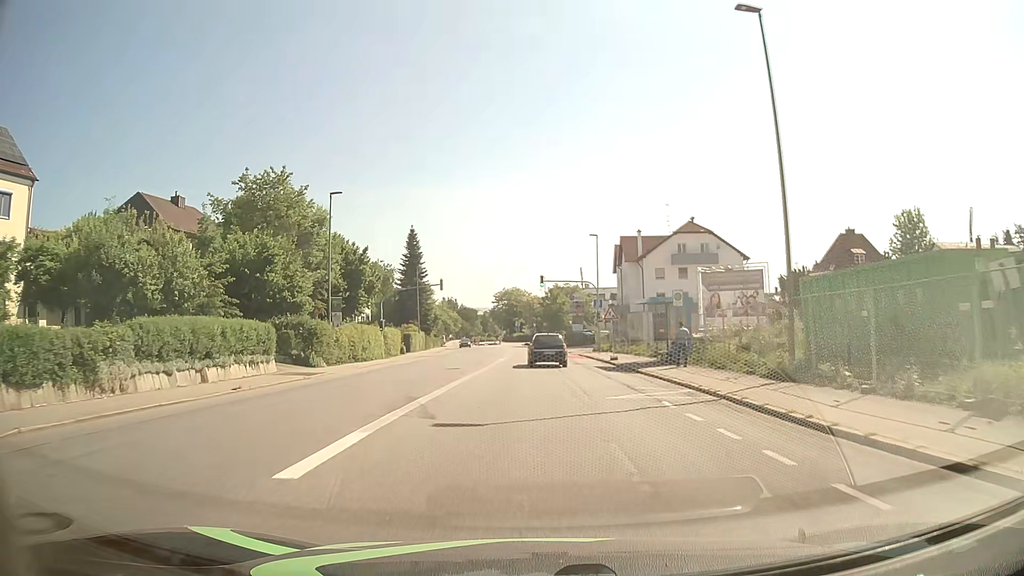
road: tertiary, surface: asphalt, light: Day
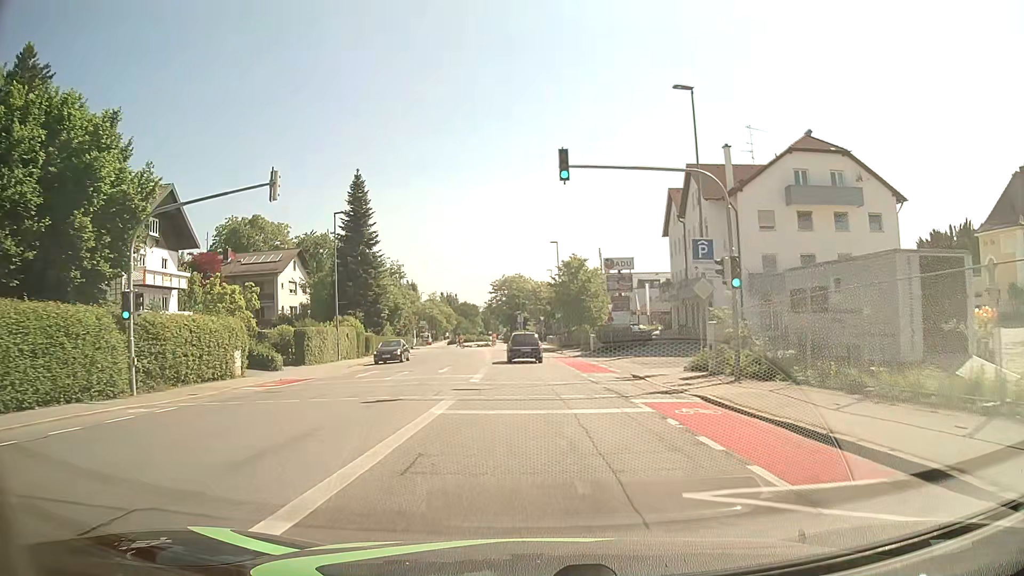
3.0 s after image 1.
(-0.3, +35.9) m; -1°
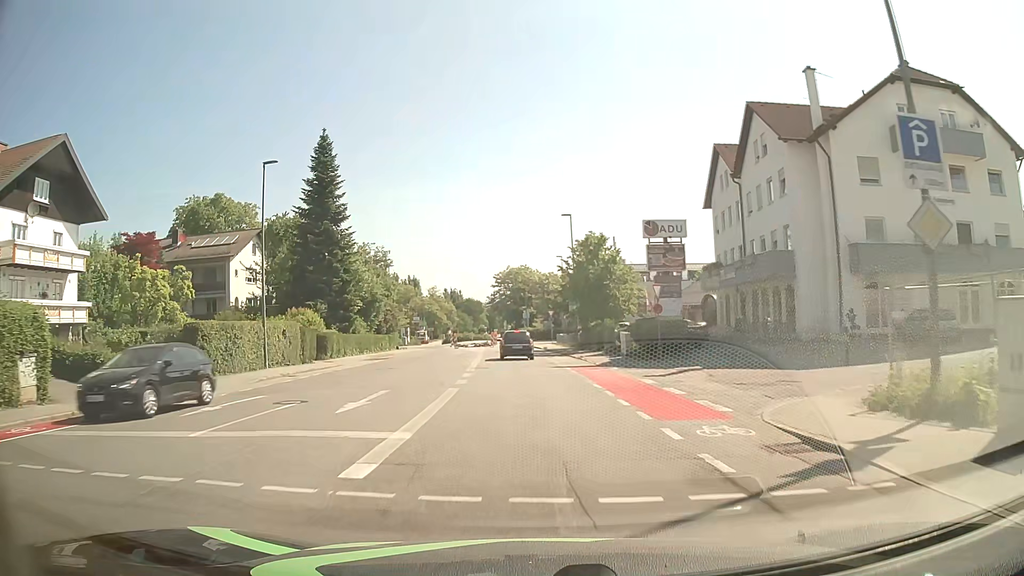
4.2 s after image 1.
(-0.1, +13.9) m; -1°
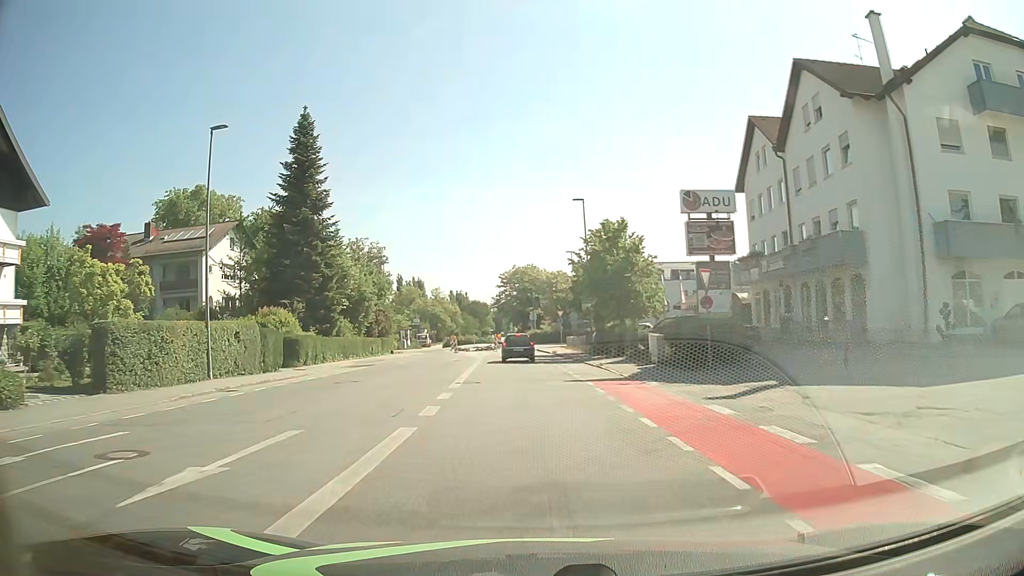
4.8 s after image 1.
(0.0, +6.7) m; -1°
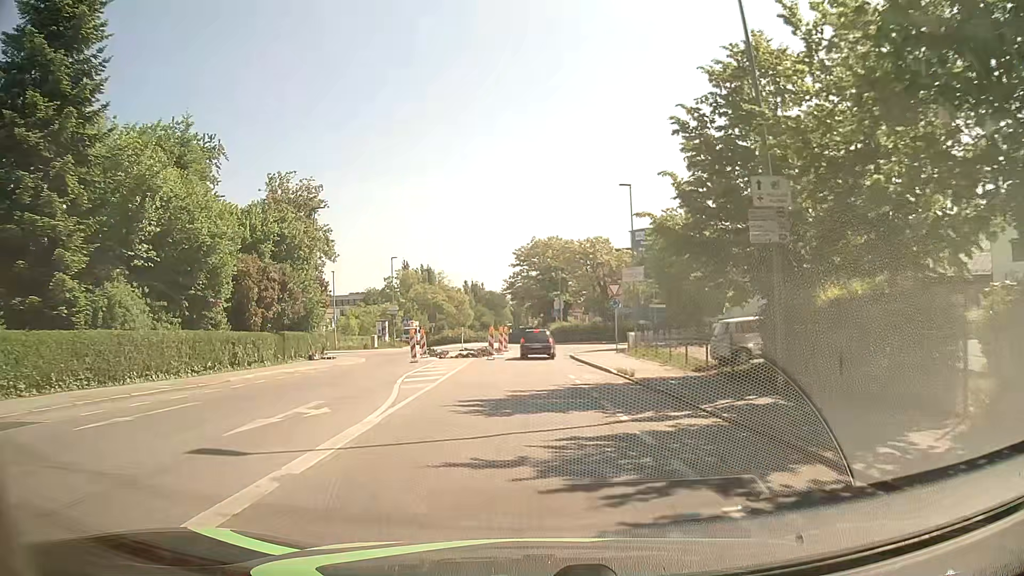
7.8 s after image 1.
(-0.7, +31.4) m; -2°
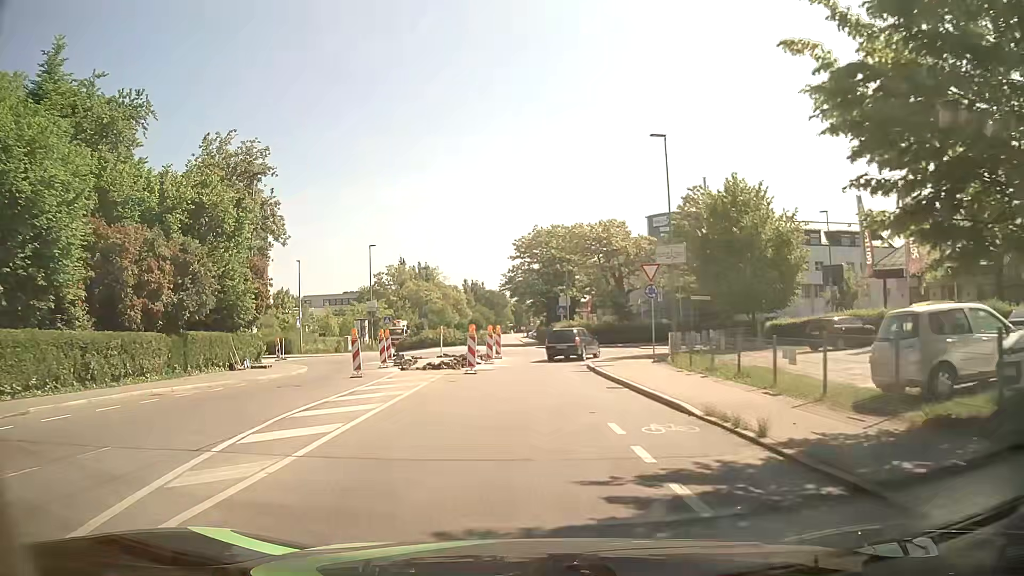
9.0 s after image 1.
(0.0, +10.9) m; 0°
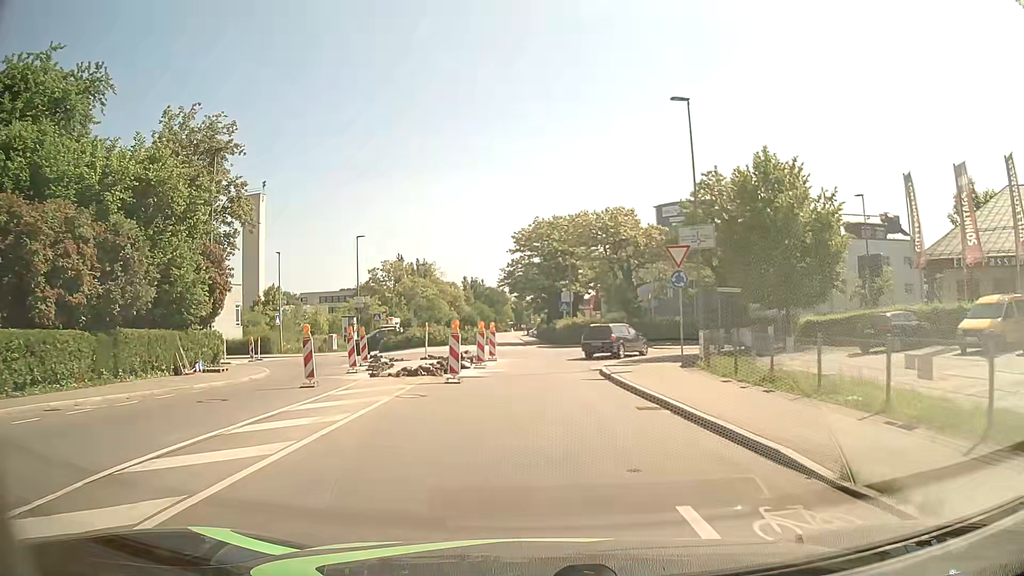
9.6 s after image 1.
(0.0, +4.8) m; 0°
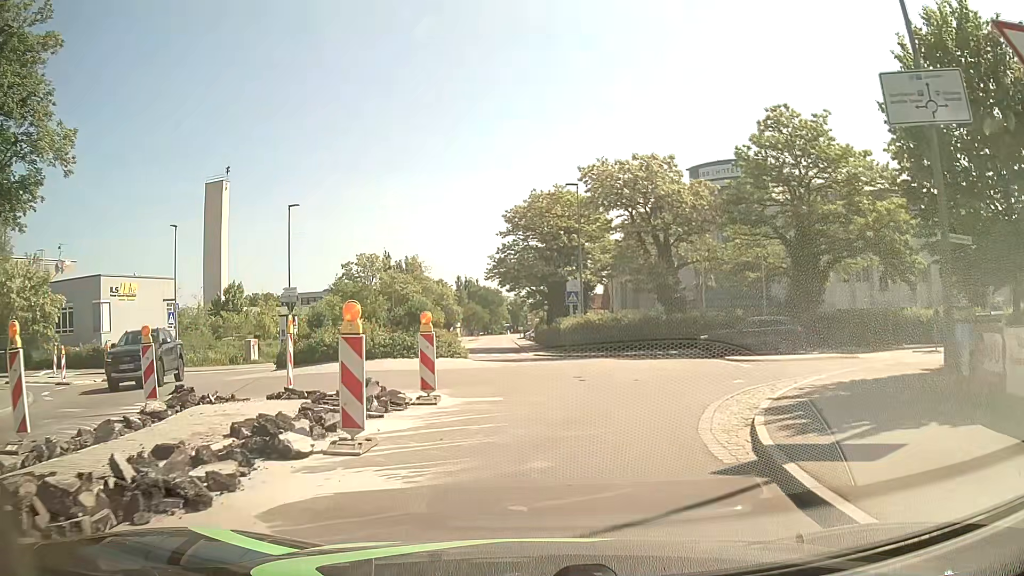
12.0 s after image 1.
(-0.1, +16.3) m; 0°
(0, +10) (+3, +20) (+2, +29) (-2, +39) (-4, +48) (-4, +58) (-5, +68) (-6, +78) (-6, +88) (-7, +98) m
